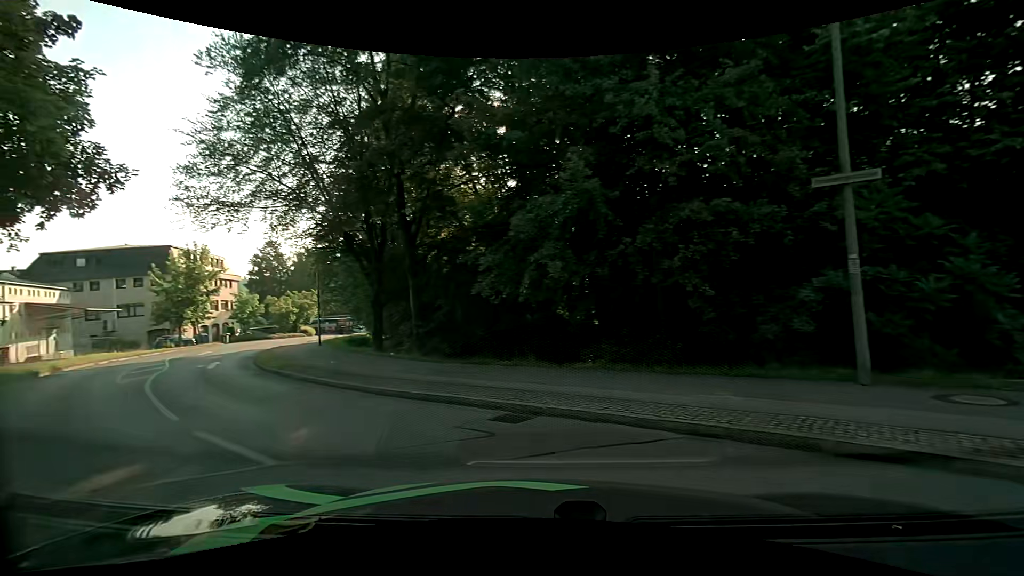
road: residential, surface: asphalt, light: Day
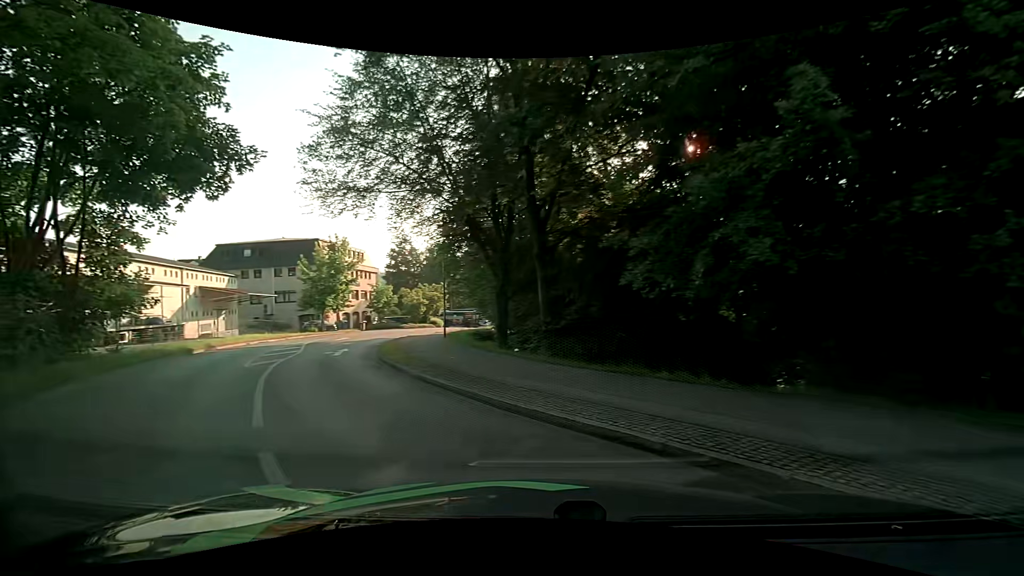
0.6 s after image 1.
(-0.4, +2.7) m; -15°
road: unclassified
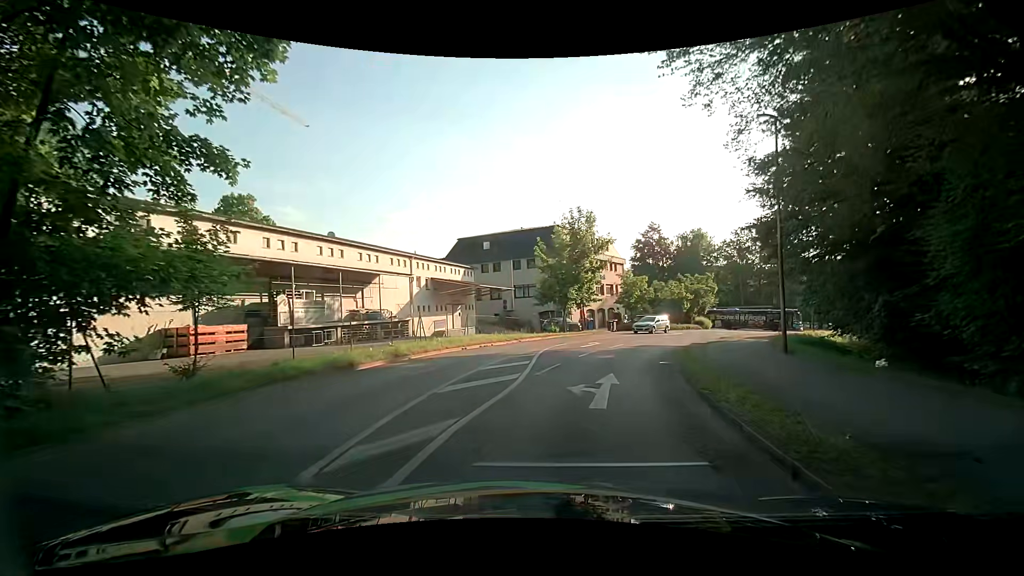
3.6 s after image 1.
(-4.7, +12.5) m; -25°
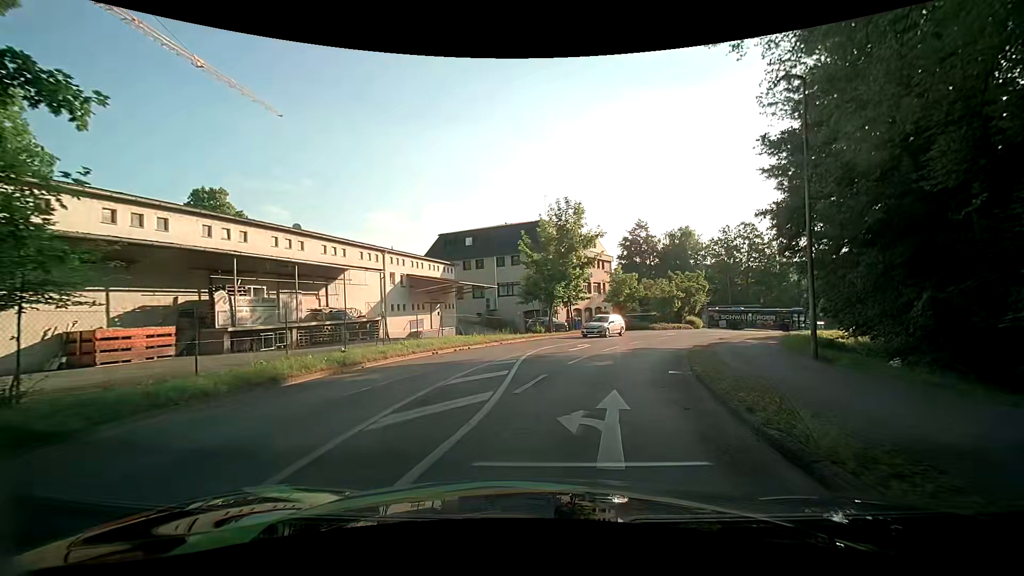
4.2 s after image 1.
(-0.1, +3.0) m; 0°
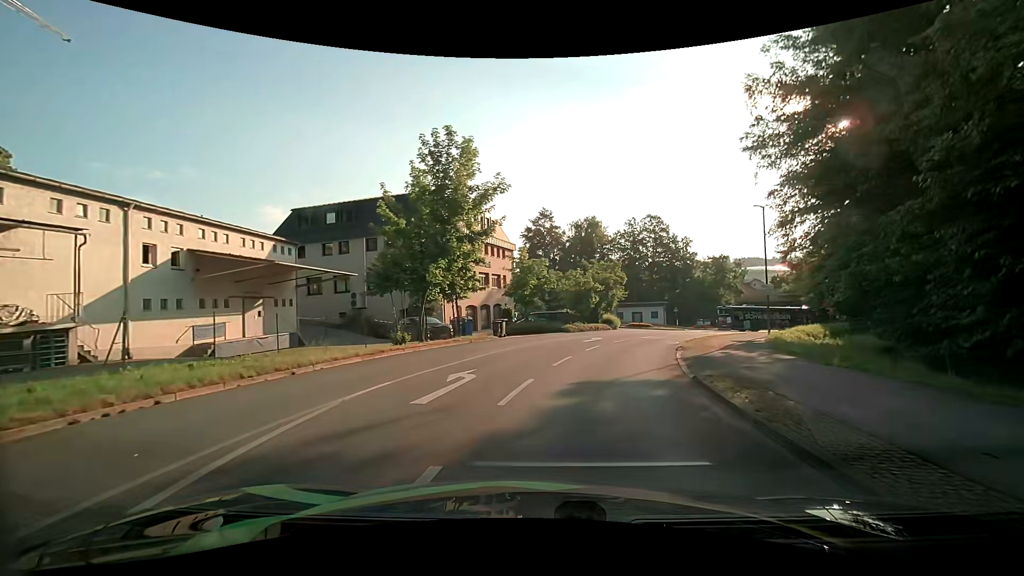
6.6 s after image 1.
(+1.1, +13.2) m; +11°
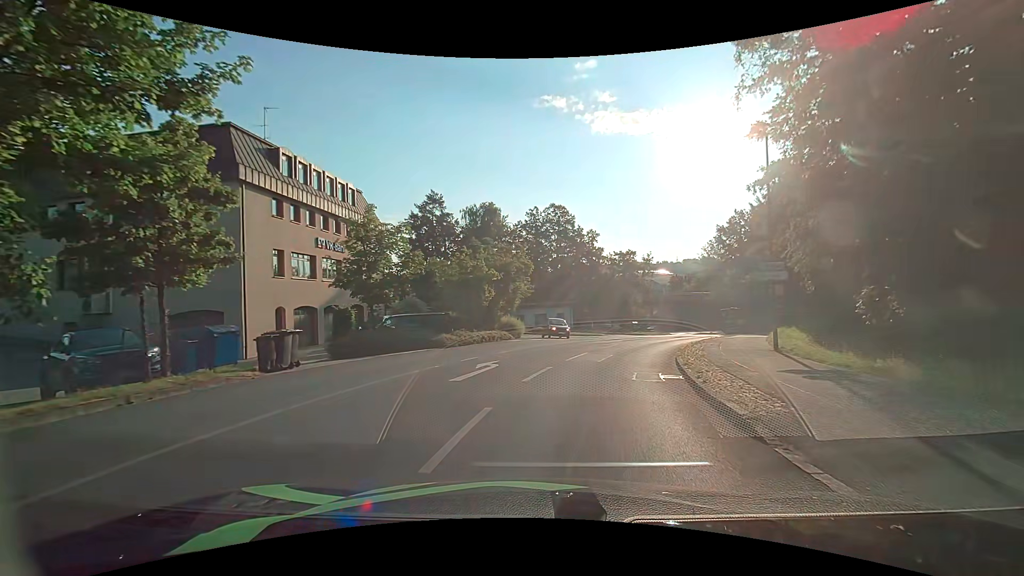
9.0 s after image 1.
(+1.6, +15.3) m; +11°
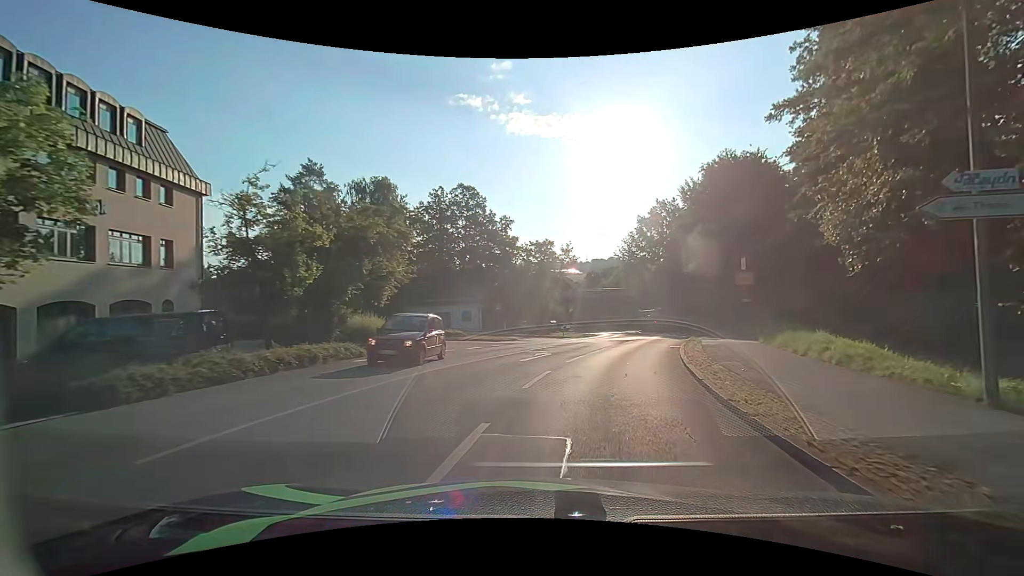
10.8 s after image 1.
(+1.0, +13.0) m; +10°
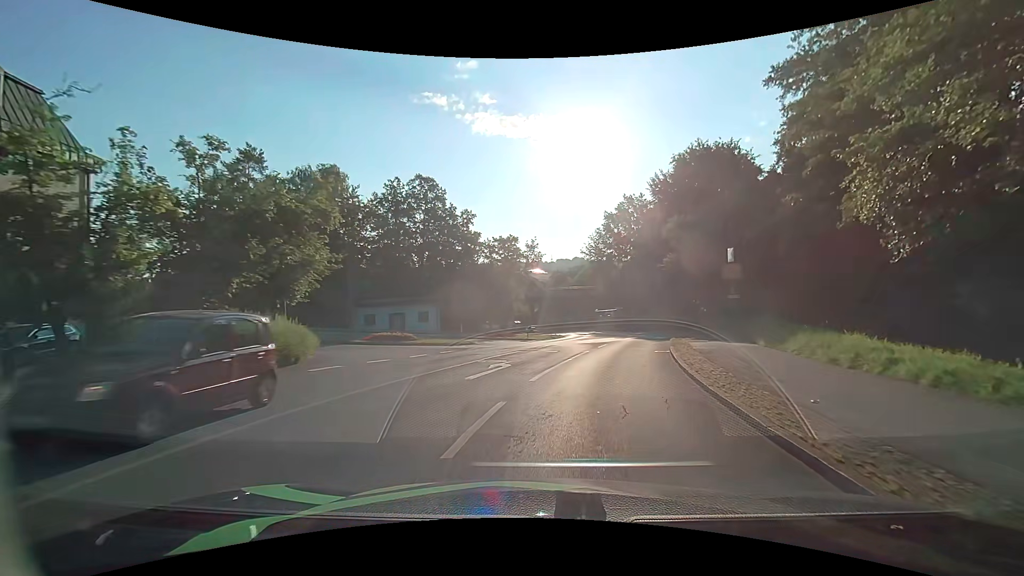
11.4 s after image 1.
(+0.2, +4.6) m; +4°
